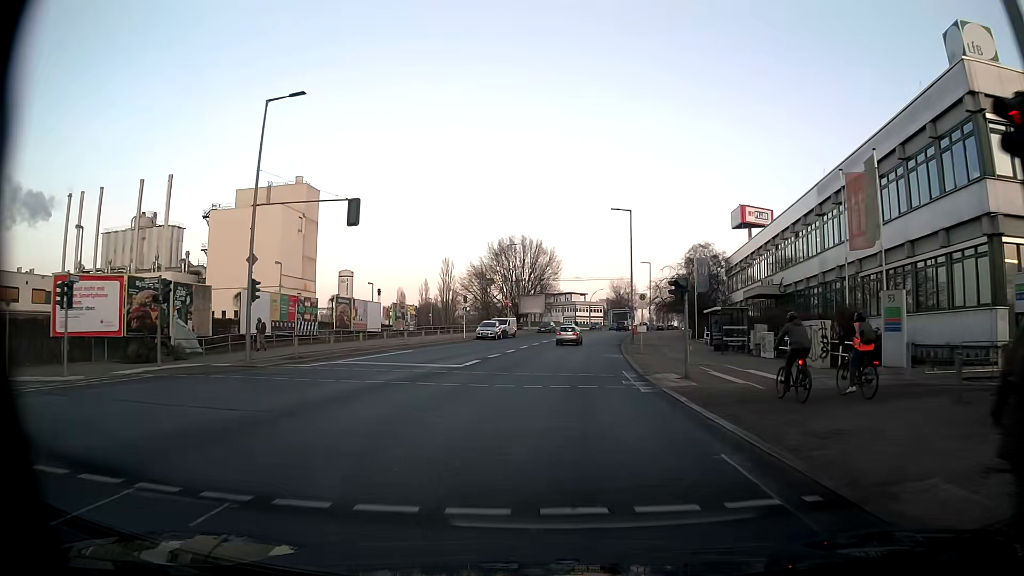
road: secondary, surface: asphalt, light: Day
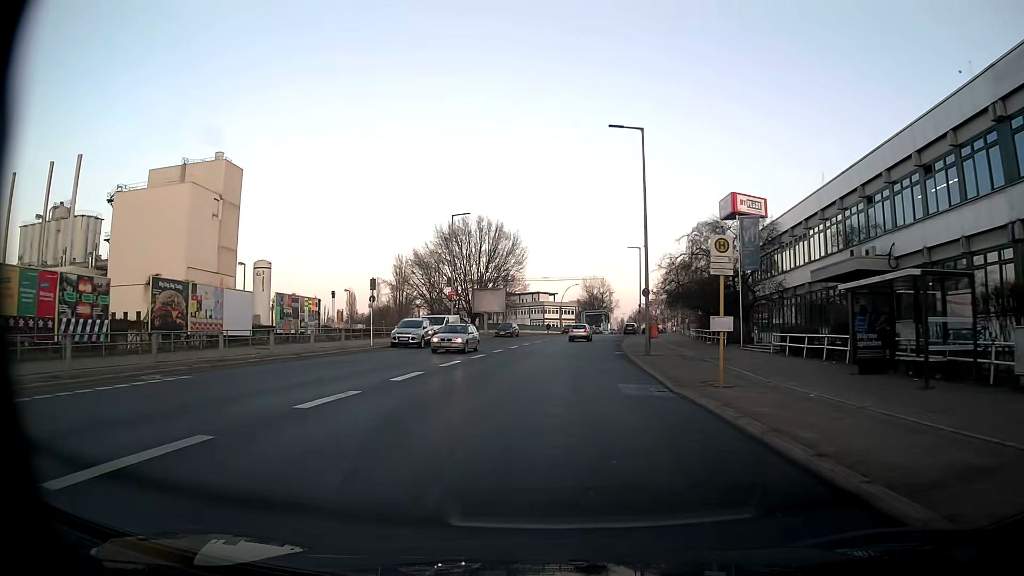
(+0.6, +22.4) m; +3°
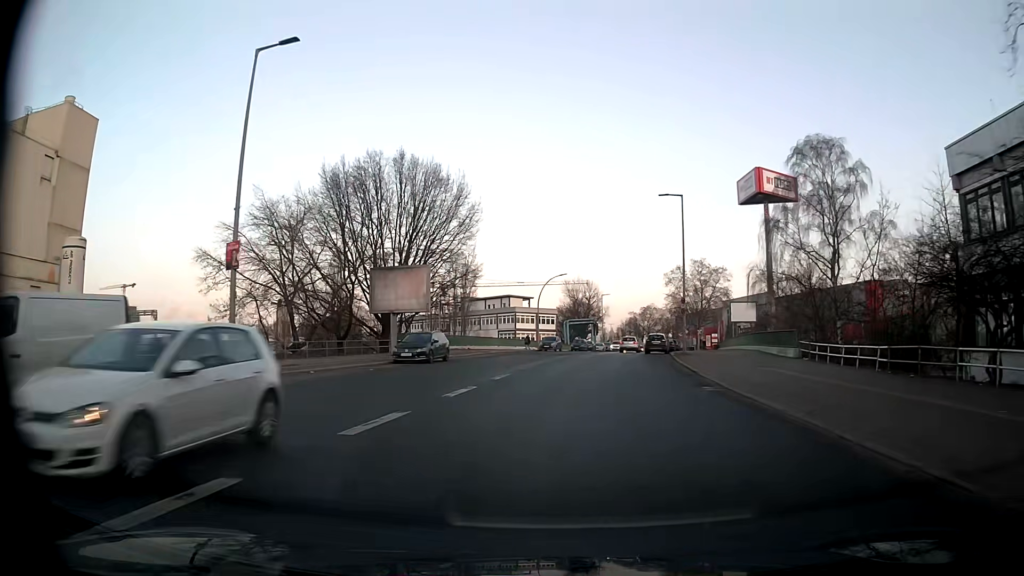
(+0.7, +37.5) m; +1°
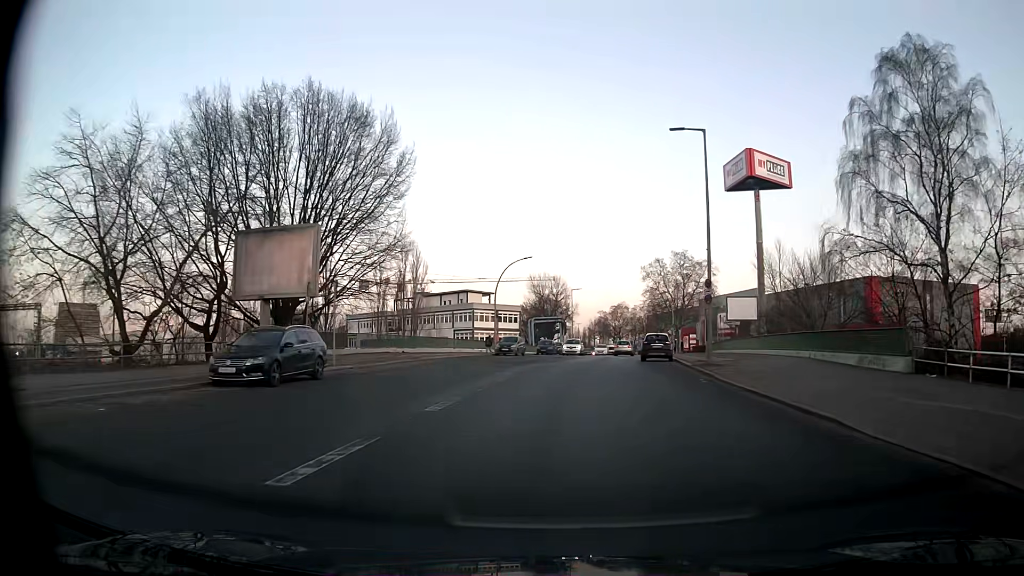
(+0.5, +15.0) m; +3°
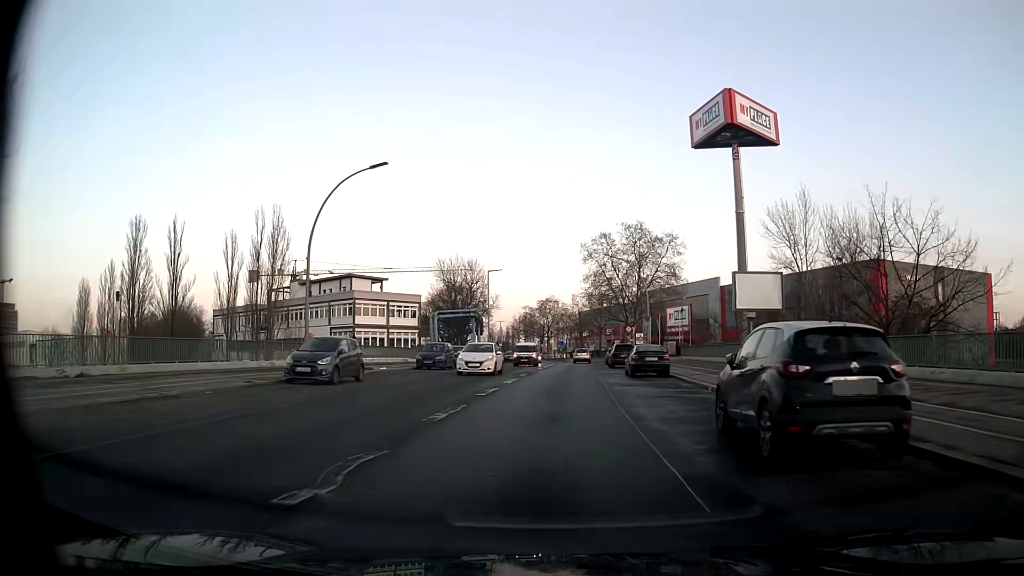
(+1.8, +30.1) m; +7°
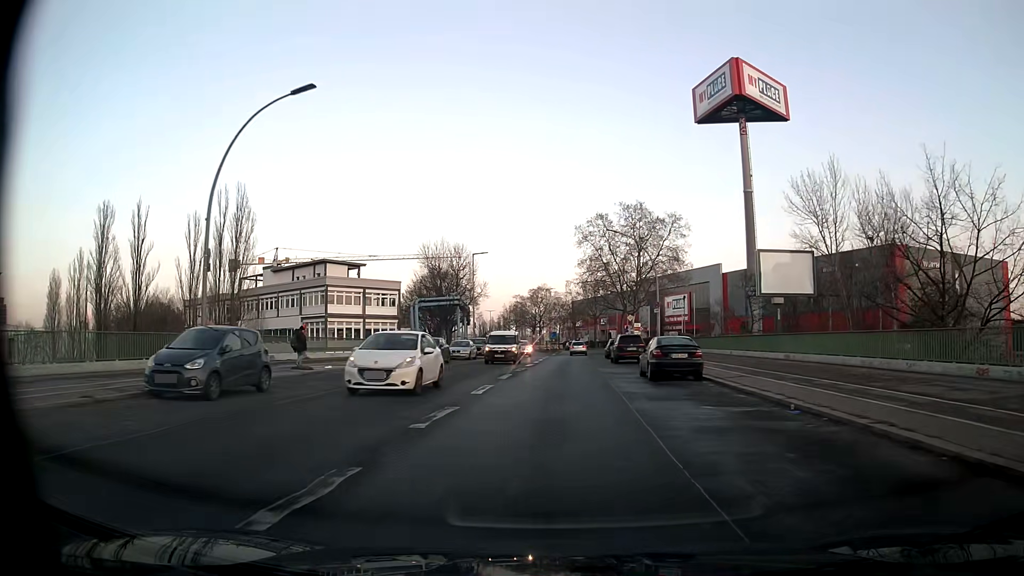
(0.0, +7.6) m; 0°
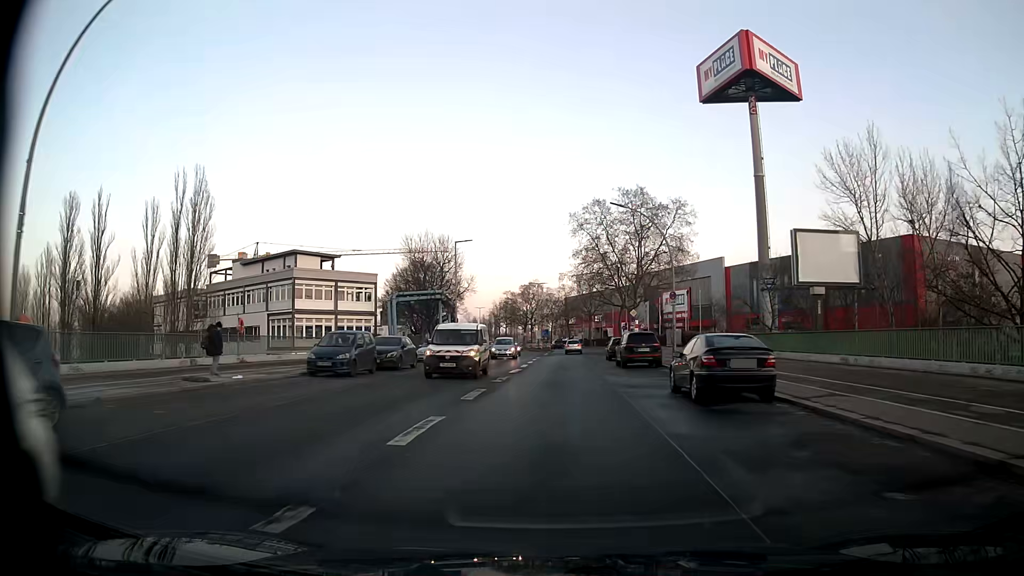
(0.0, +7.6) m; +1°
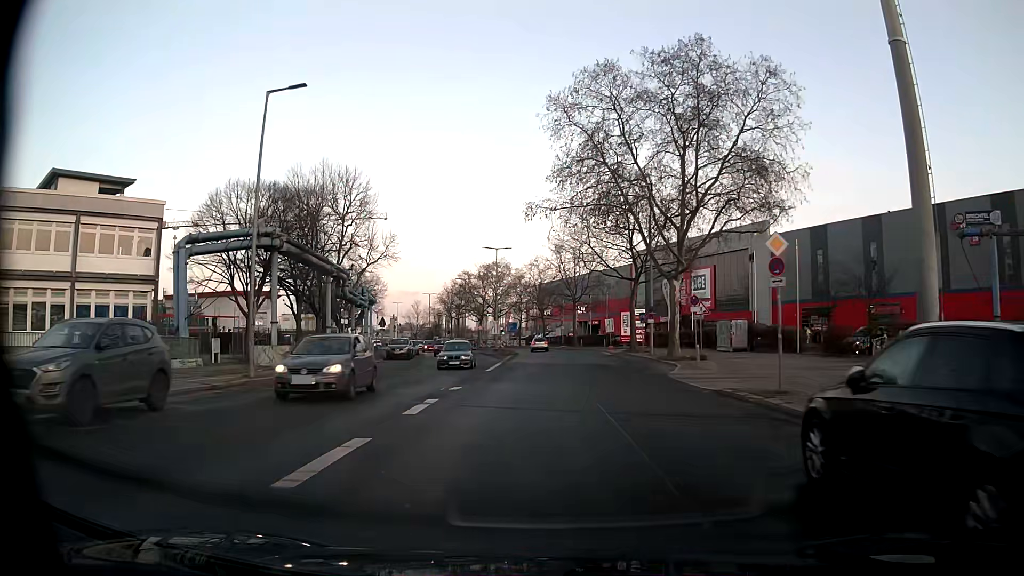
(+1.0, +38.7) m; +2°
(0, +10) (0, +20) (+1, +30) (+1, +40) (+2, +50) (+2, +60) (+1, +70) (0, +80) (-2, +90) (-4, +99) m
